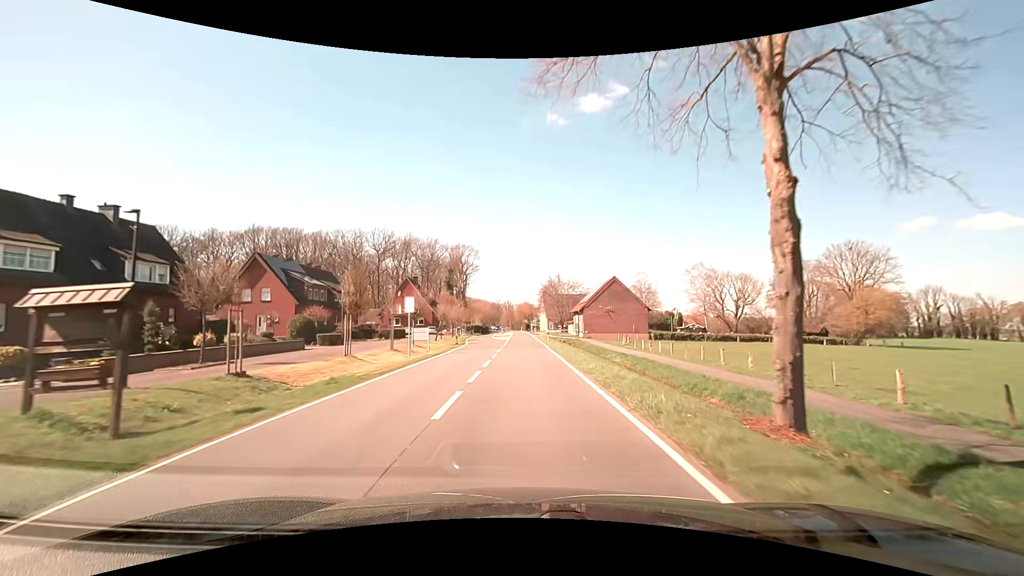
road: secondary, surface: asphalt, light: Day
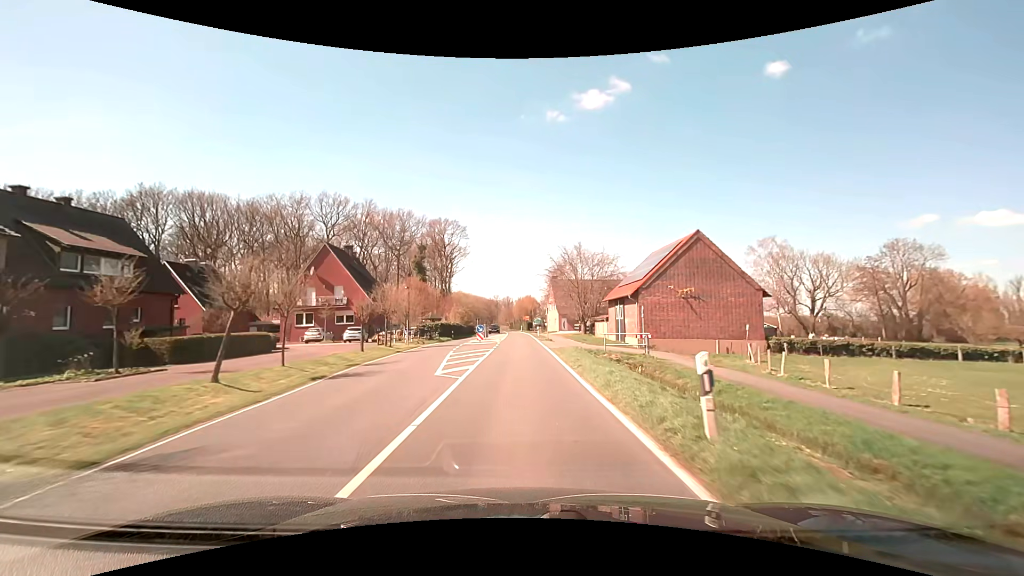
(+0.1, +38.0) m; 0°
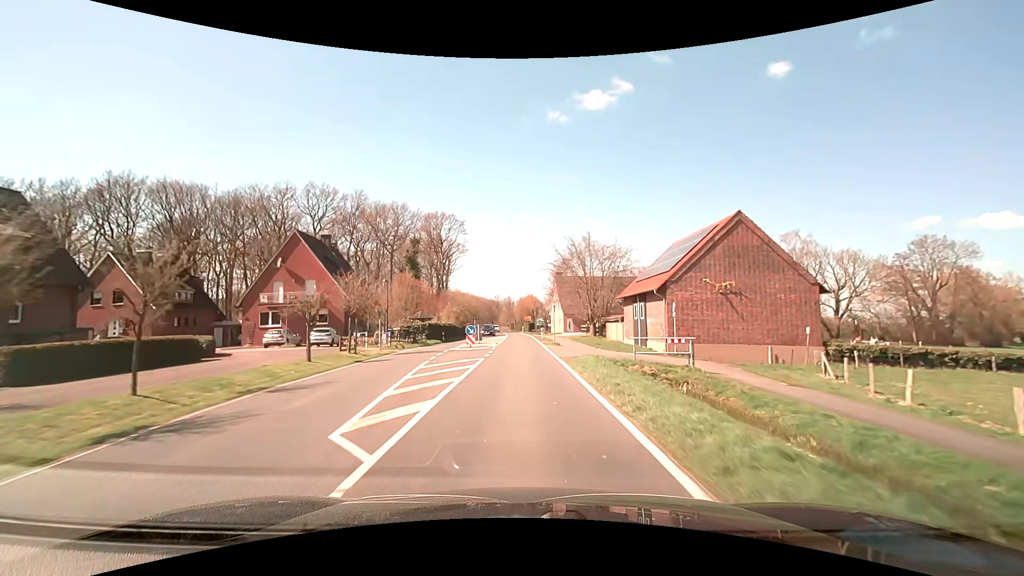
(0.0, +7.6) m; 0°
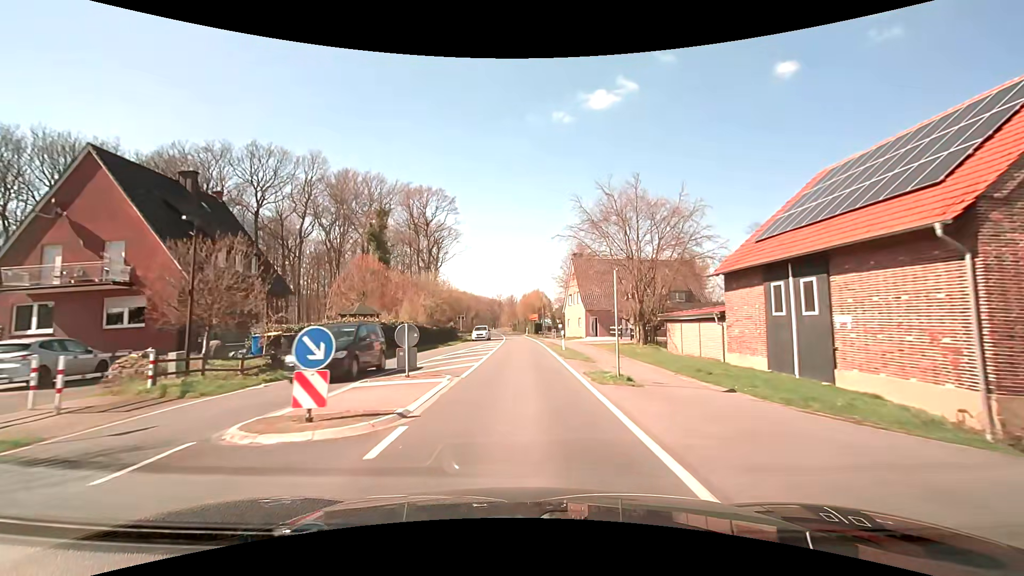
(-0.1, +22.9) m; -1°
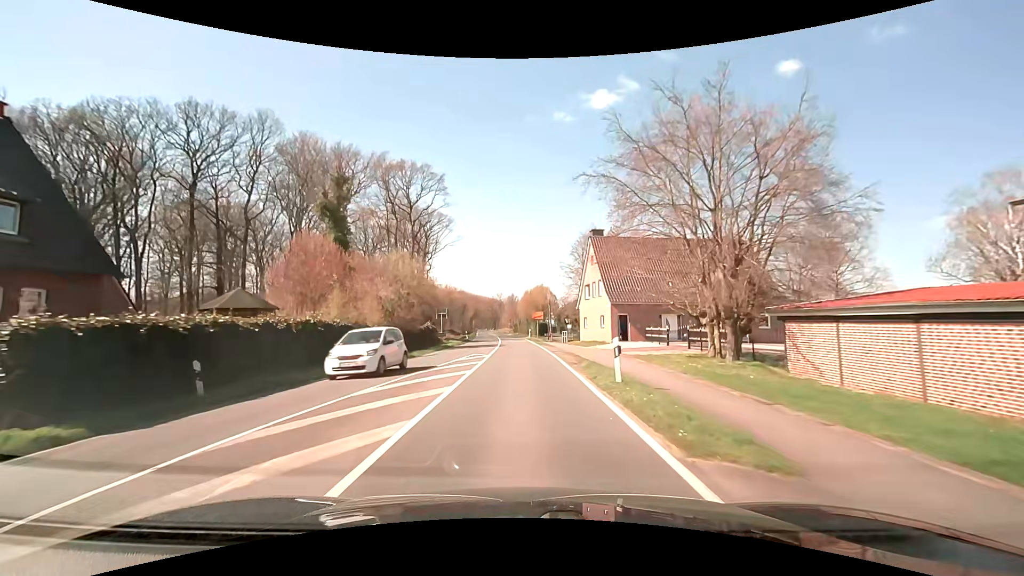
(0.0, +15.2) m; 0°
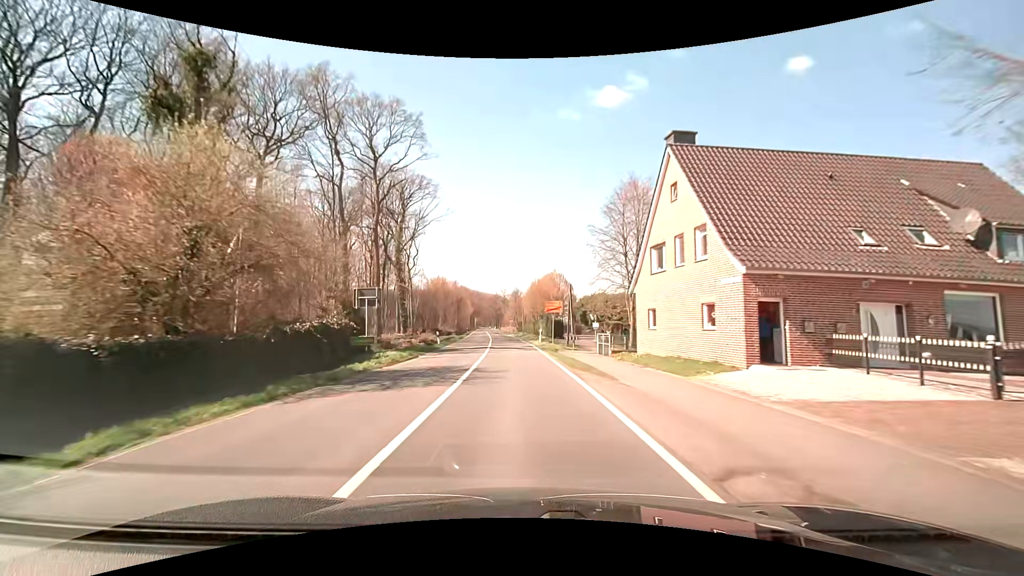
(-0.1, +22.8) m; 0°
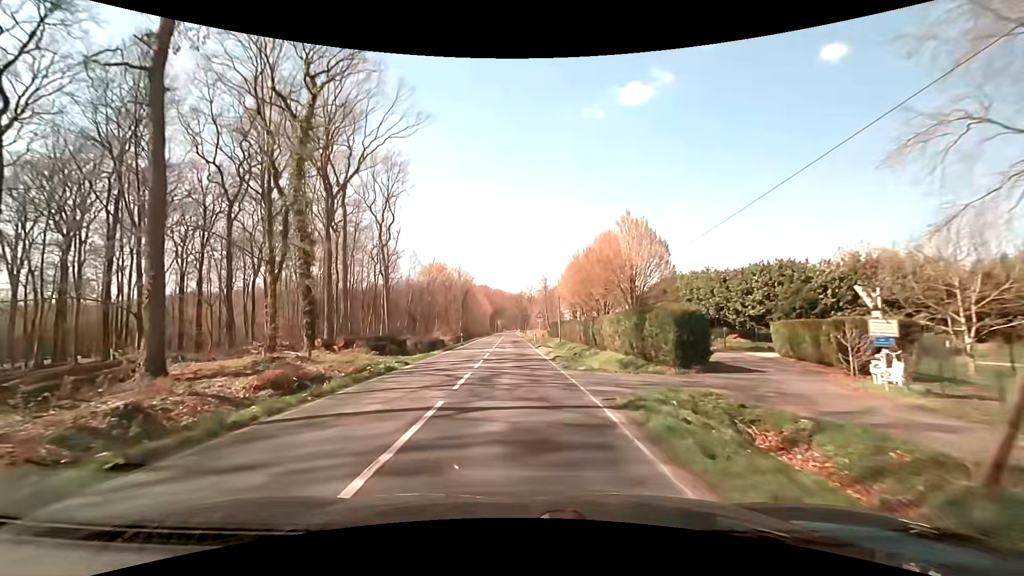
(-1.0, +39.3) m; -3°
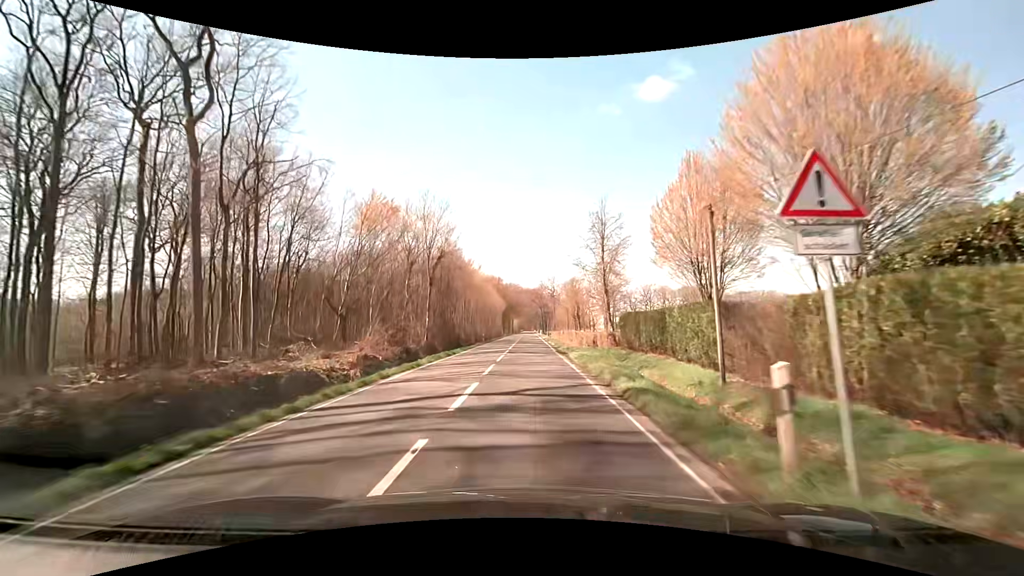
(-1.3, +45.8) m; -3°
(0, +10) (0, +20) (0, +30) (+1, +40) (+1, +50) (+1, +60) (+1, +70) (+1, +80) (+2, +90) (+2, +100) m
